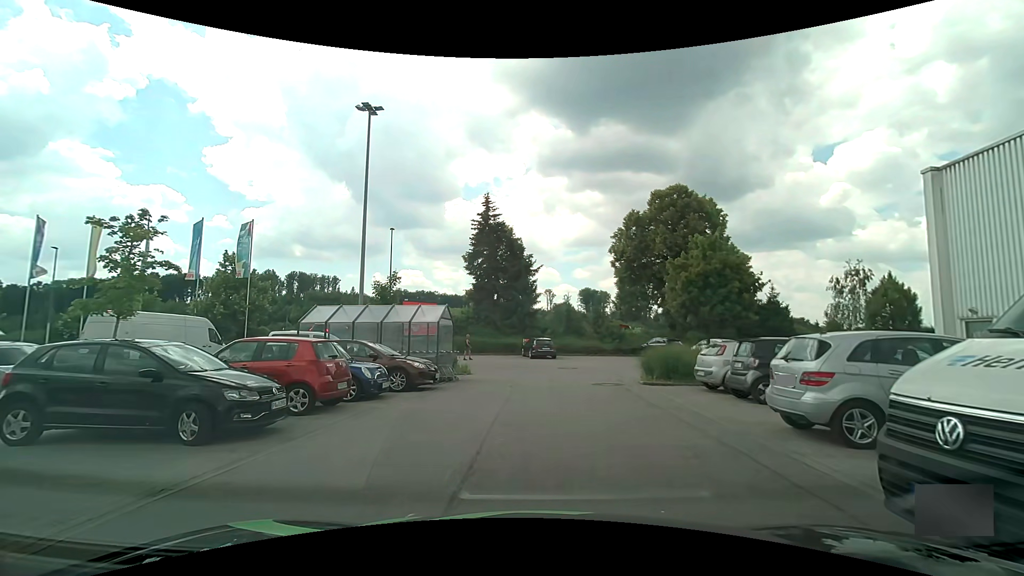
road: service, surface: asphalt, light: Day
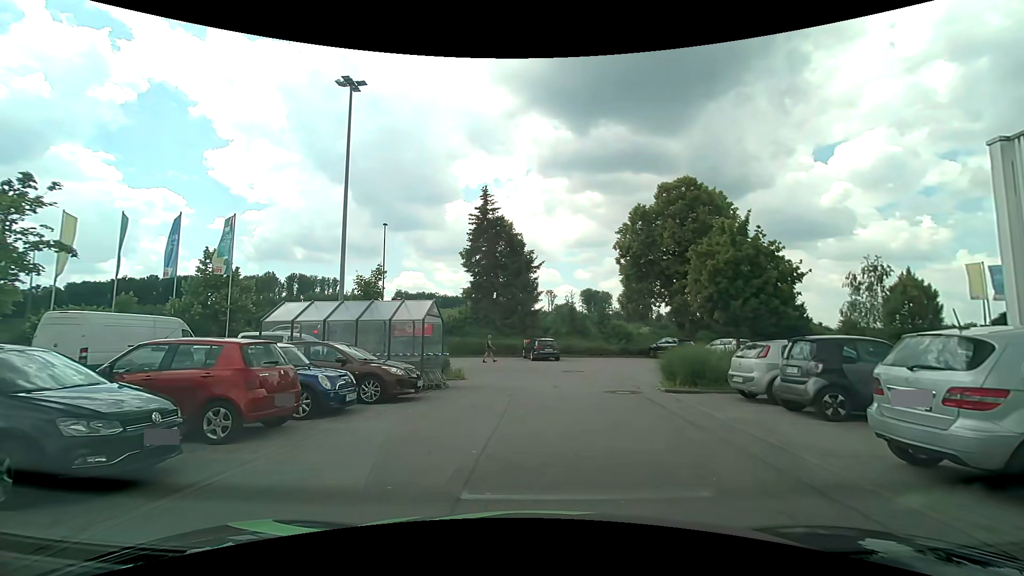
(0.0, +2.5) m; 0°
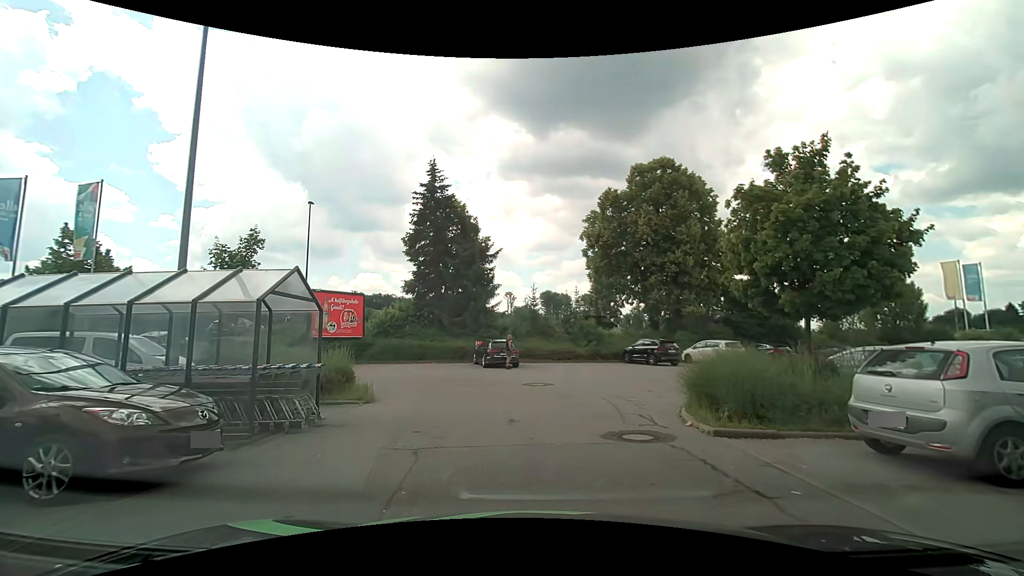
(+0.2, +6.7) m; +3°
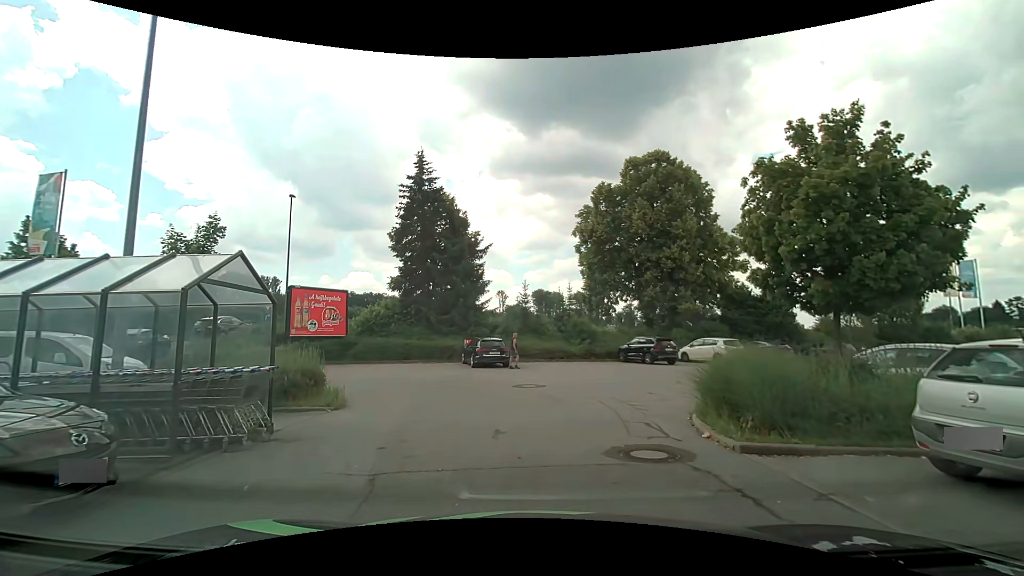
(0.0, +1.3) m; 0°
